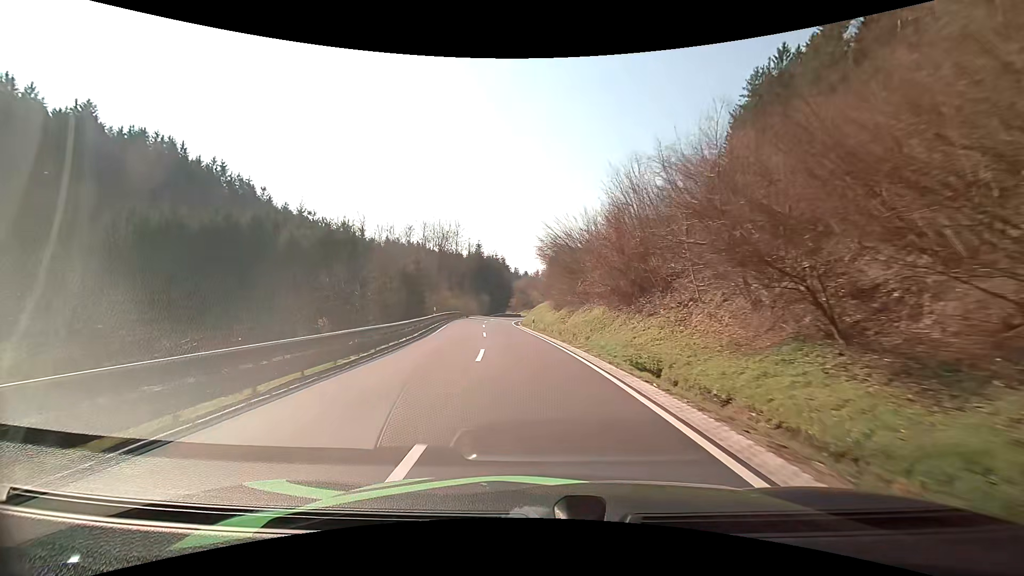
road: secondary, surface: asphalt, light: Day
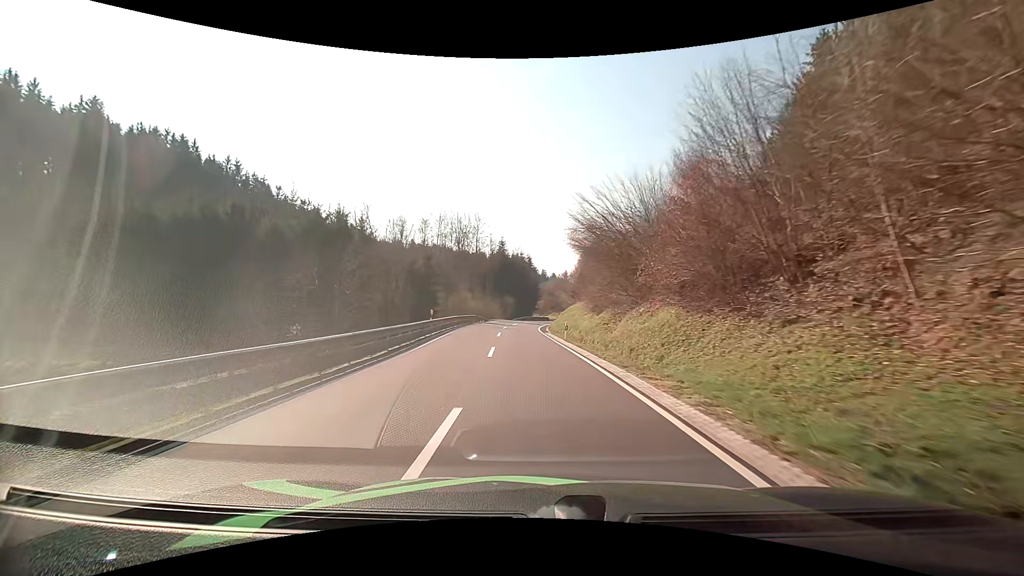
(-0.3, +10.1) m; -4°
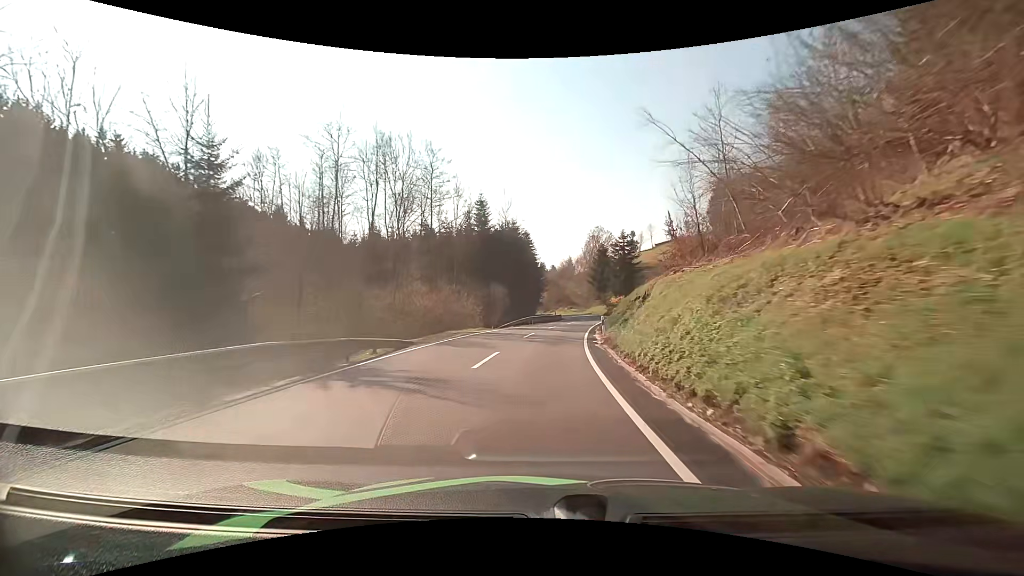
(-1.1, +39.8) m; 0°
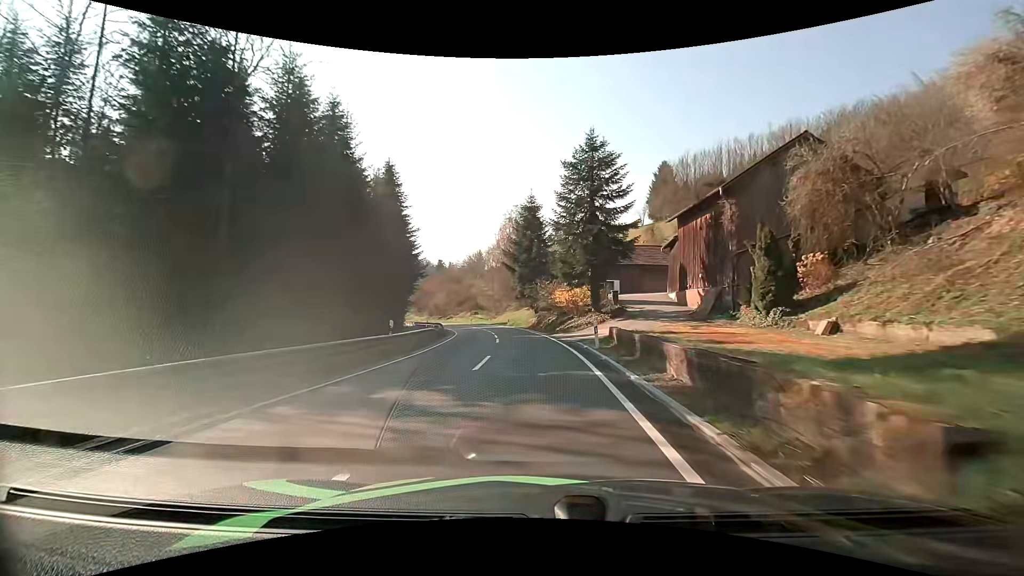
(+4.3, +46.8) m; +10°
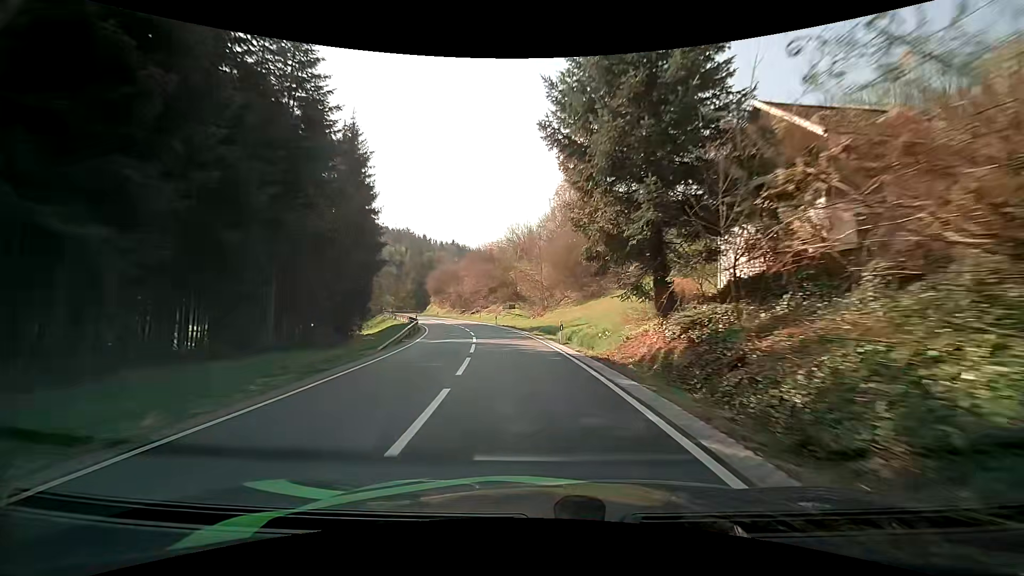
(-1.9, +37.7) m; -6°
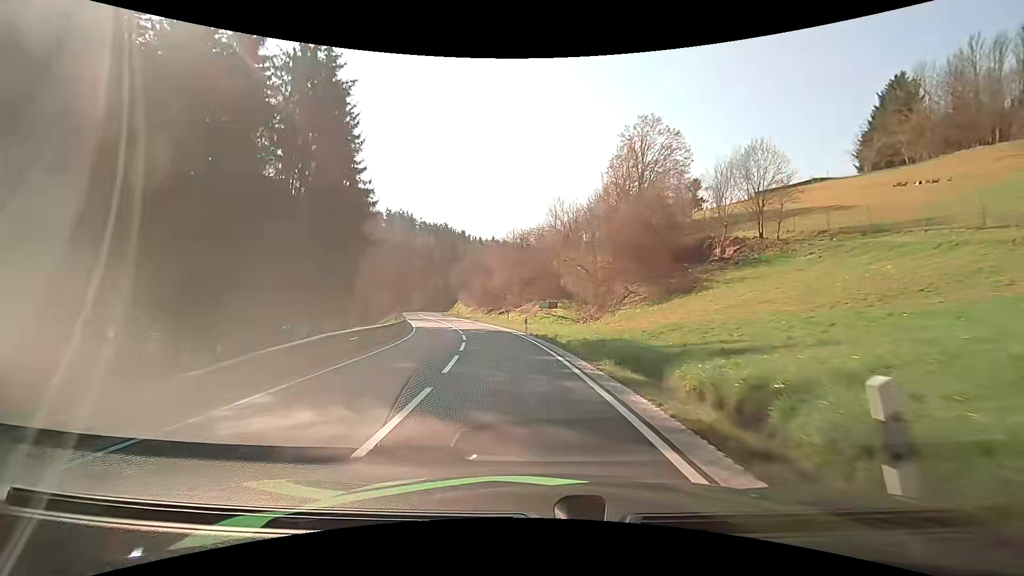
(-0.7, +18.2) m; -5°
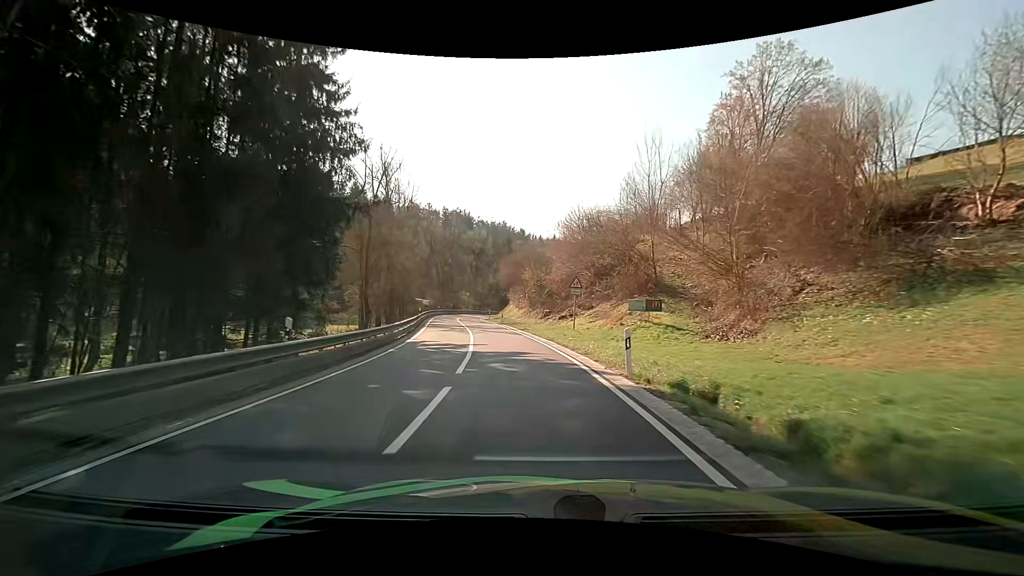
(-1.1, +18.0) m; -7°
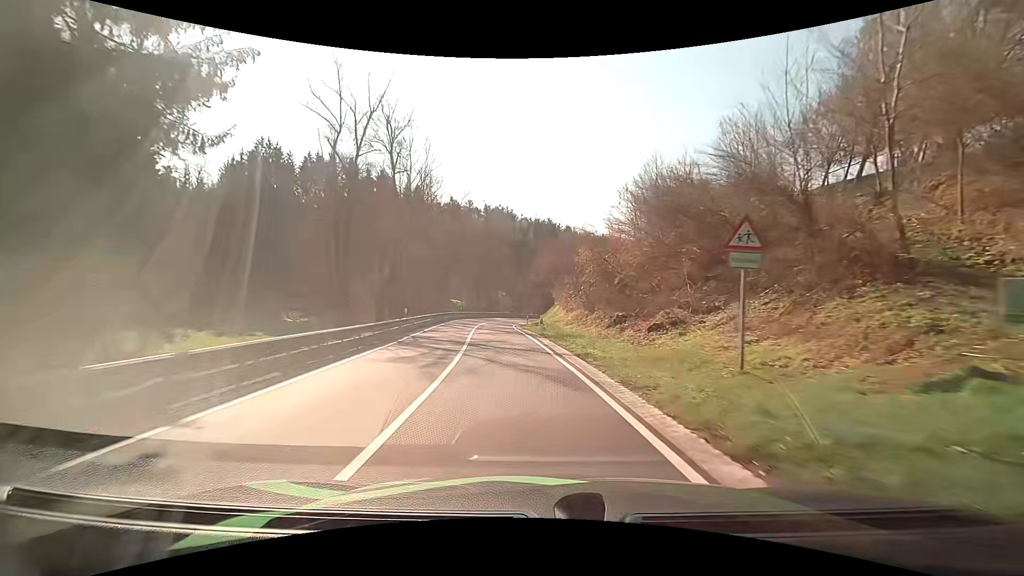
(-0.8, +18.0) m; -5°
(0, +10) (-1, +20) (-2, +30) (-3, +40) (-4, +50) (-4, +60) (-3, +70) (-1, +79) (+3, +89) (+7, +98) m
